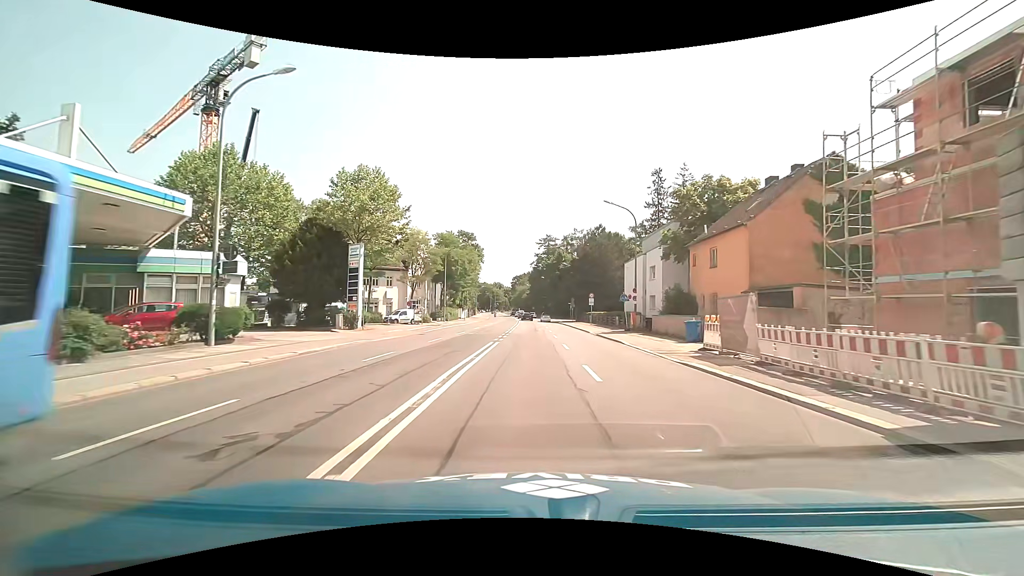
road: primary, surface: asphalt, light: Day
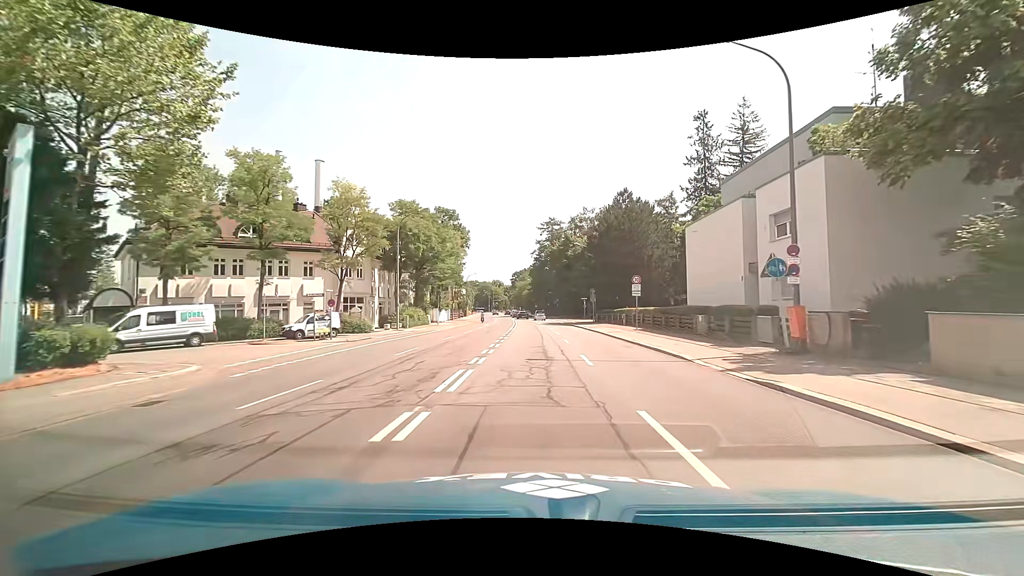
(-0.2, +24.4) m; 0°
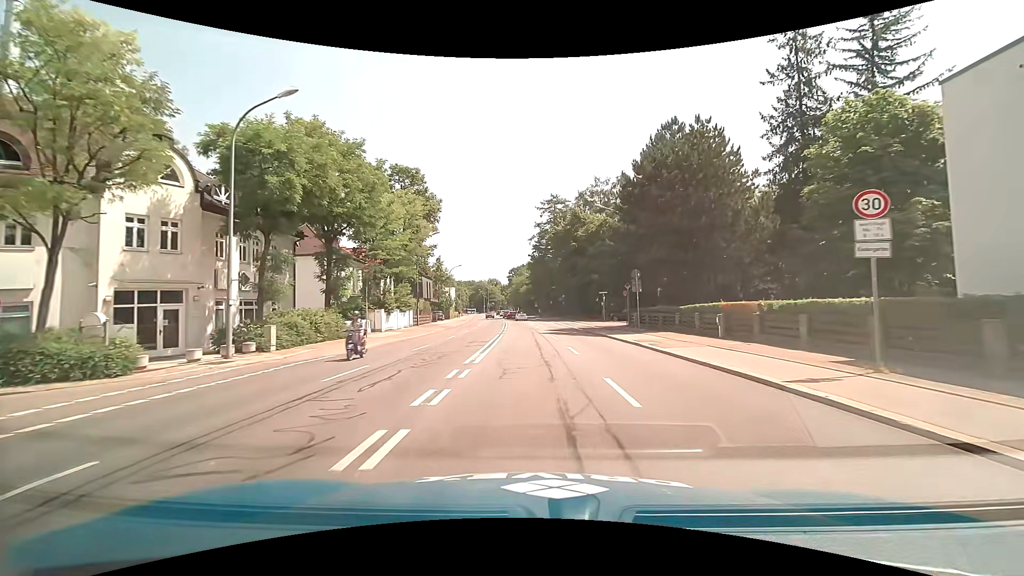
(0.0, +23.7) m; 0°
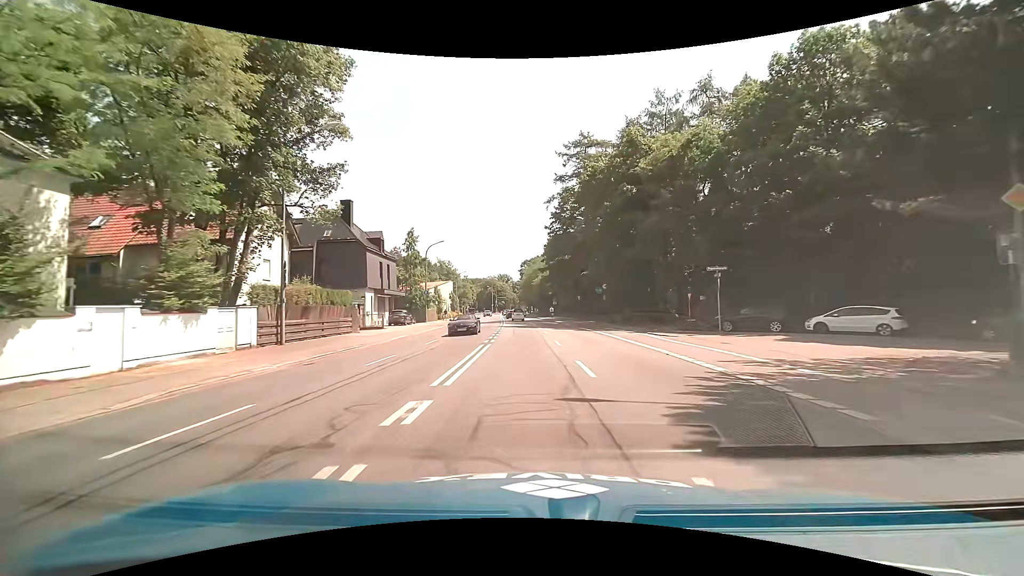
(-0.7, +33.4) m; -2°
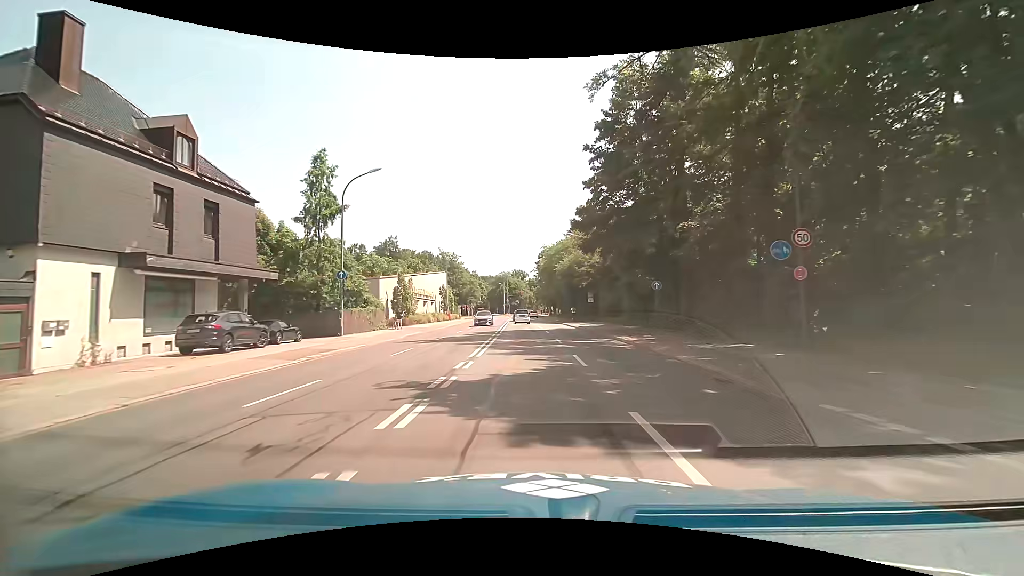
(-0.5, +33.5) m; -2°
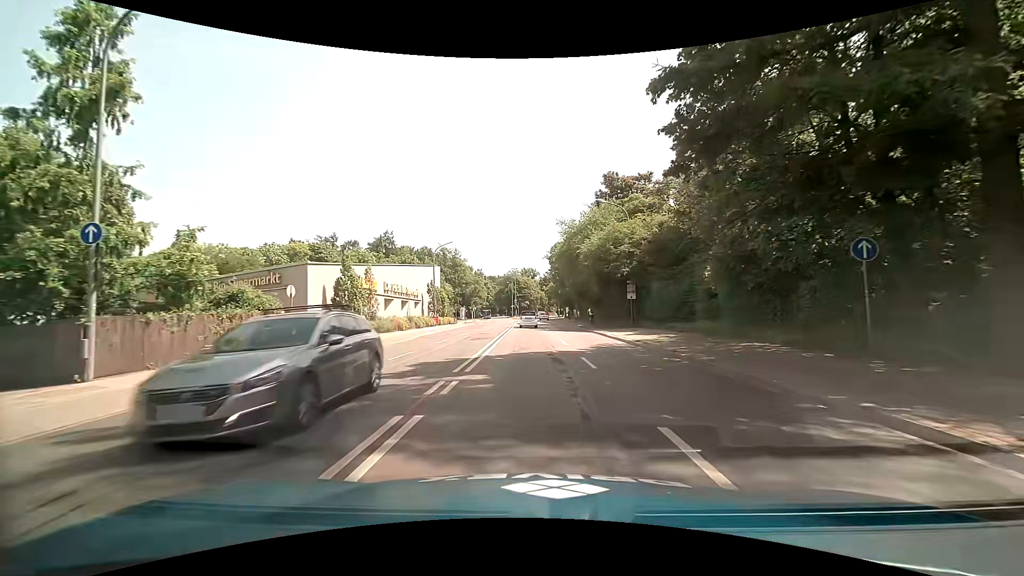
(-0.2, +18.7) m; -1°
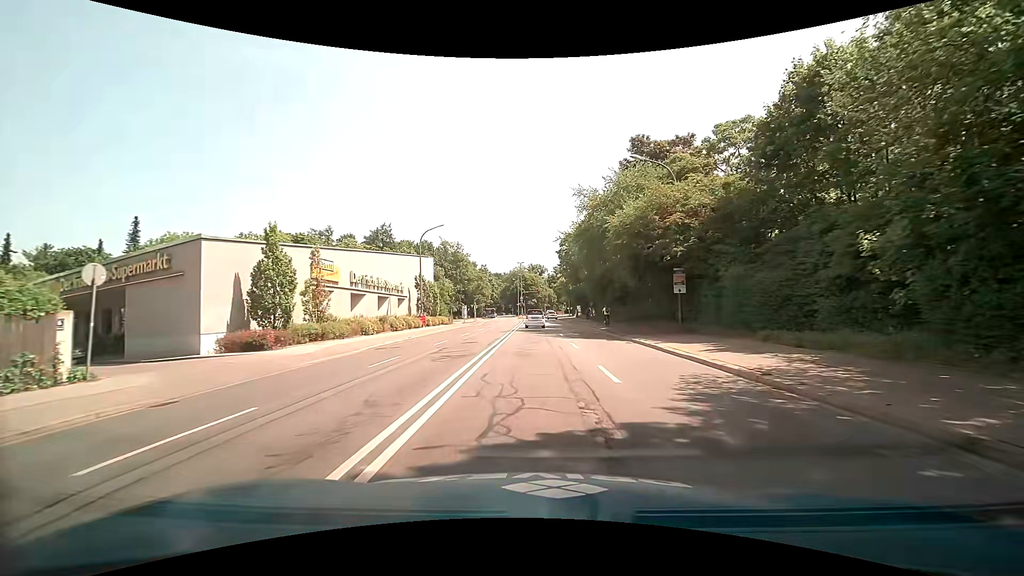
(-0.1, +11.3) m; -2°
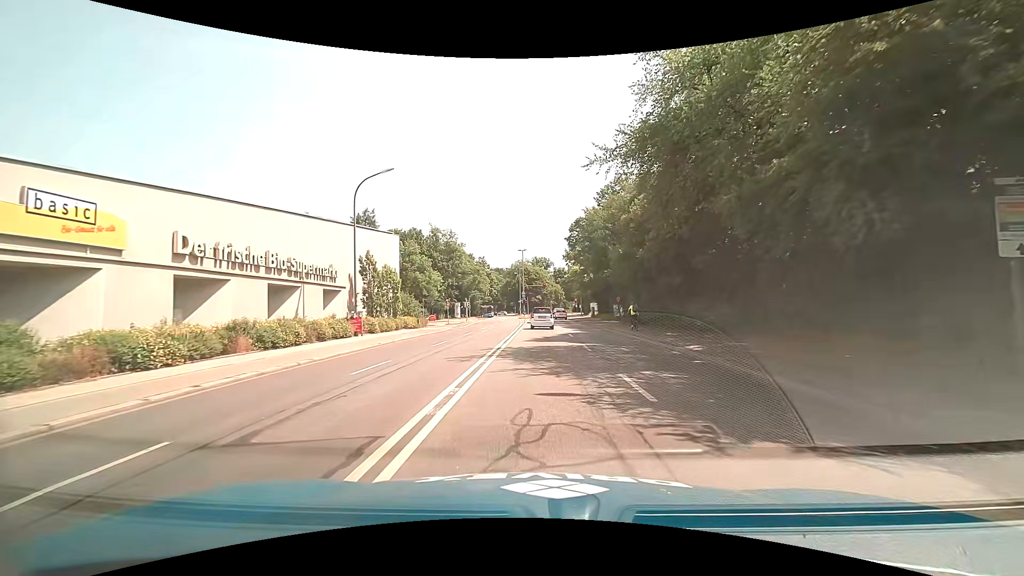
(+0.3, +19.9) m; 0°
(0, +10) (0, +20) (+1, +30) (+1, +40) (+1, +50) (+1, +60) (+2, +70) (+2, +80) (+2, +90) (+2, +100) m
